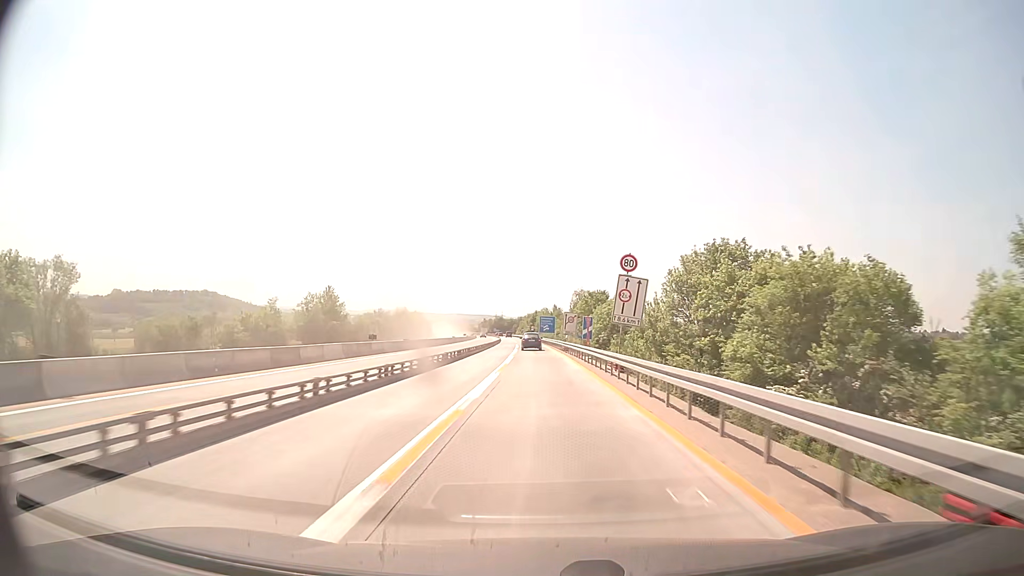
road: motorway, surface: concrete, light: Day
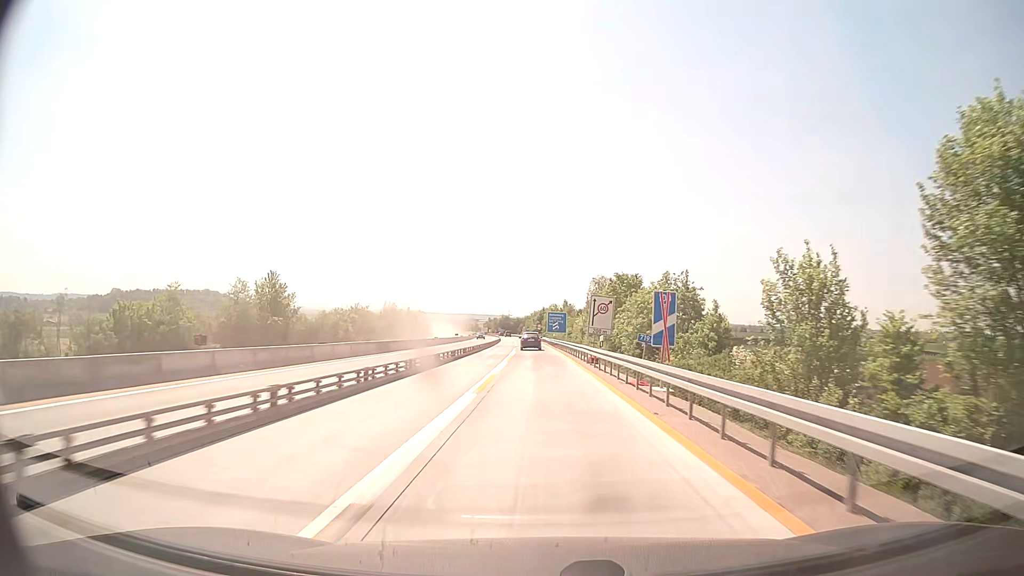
(-0.2, +26.2) m; -1°
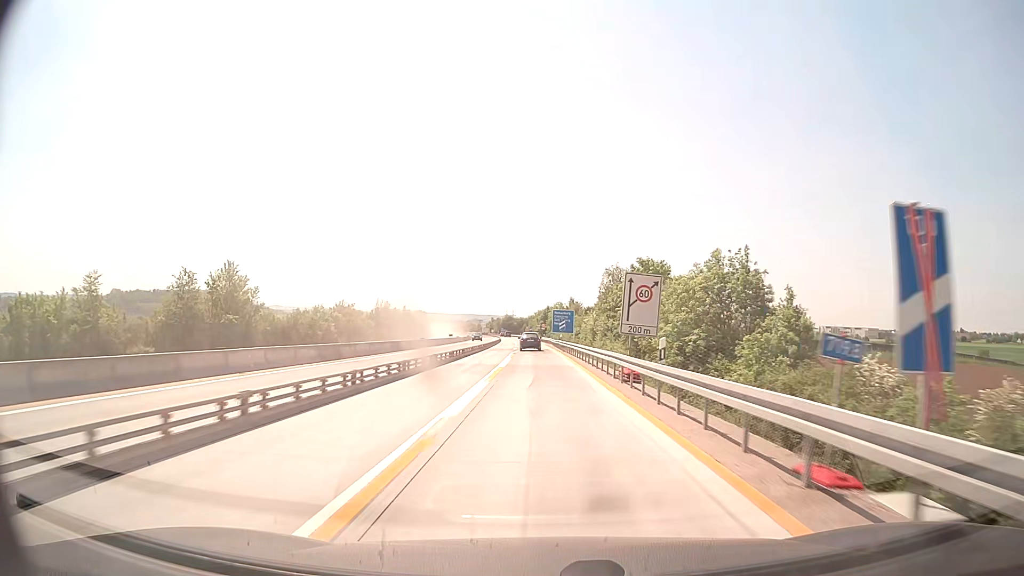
(0.0, +13.1) m; 0°
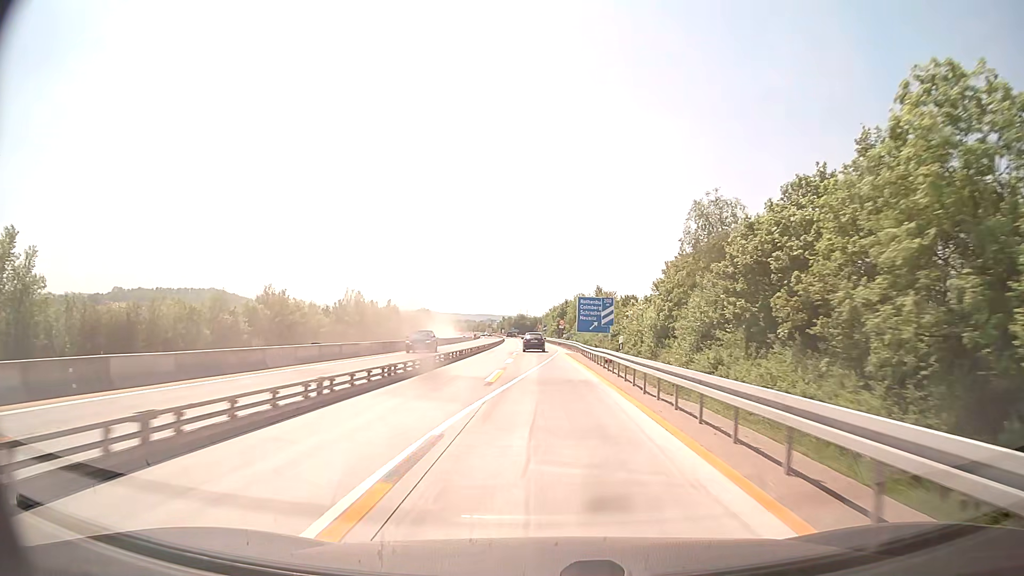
(-0.5, +39.2) m; -1°
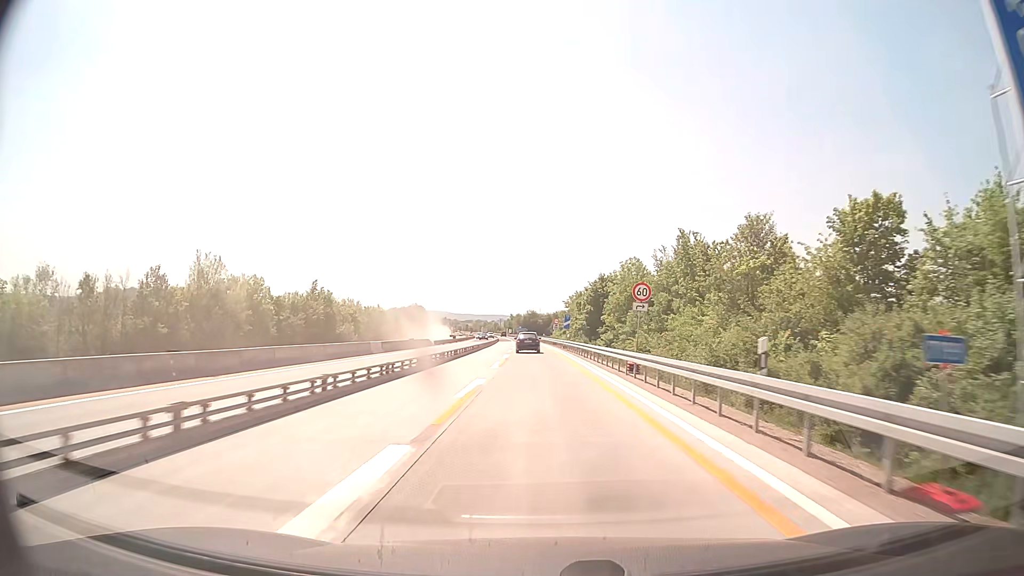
(-0.5, +65.1) m; -1°
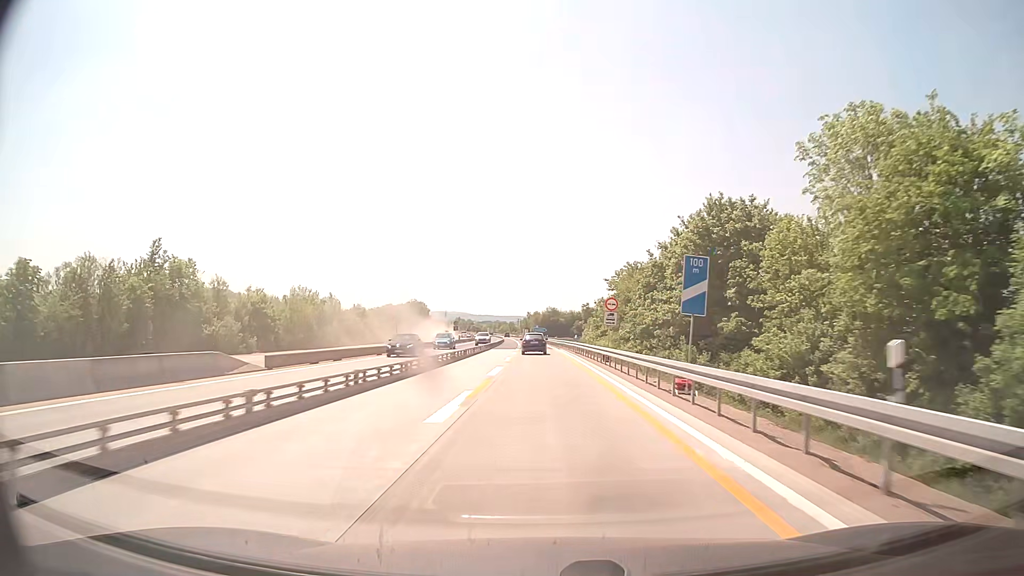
(-0.8, +51.9) m; -2°
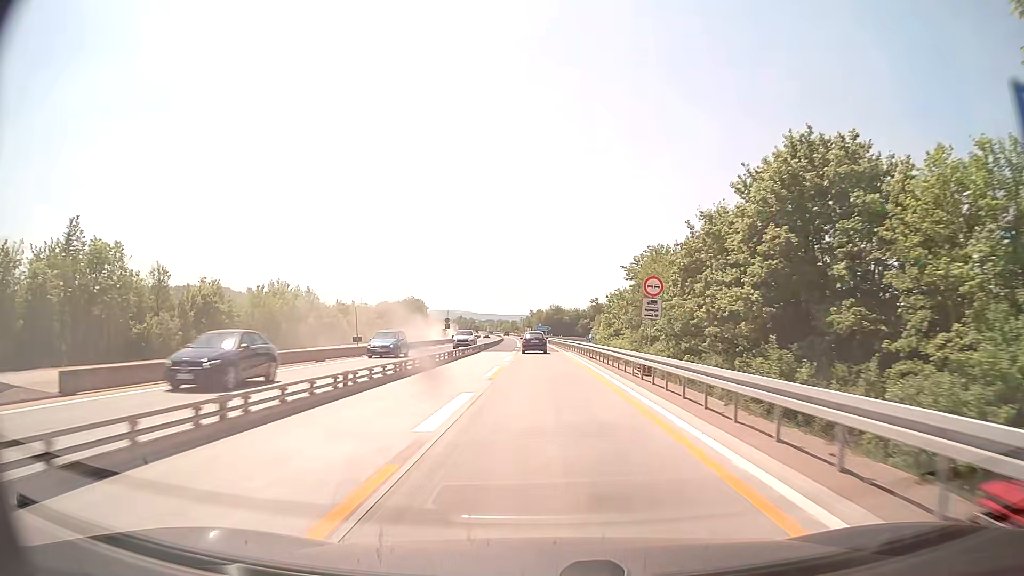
(0.0, +13.0) m; 0°
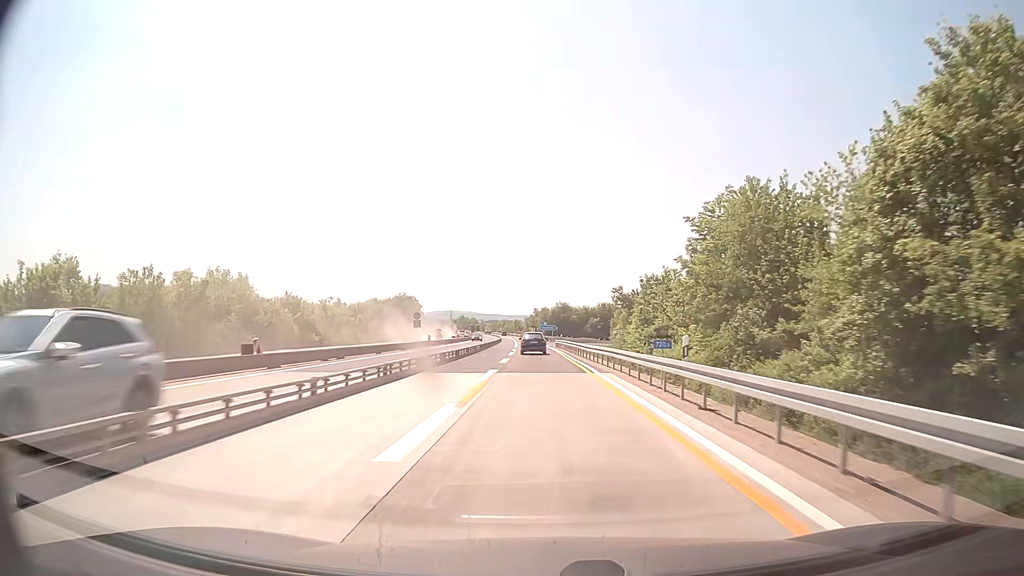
(-0.1, +26.1) m; 0°
(0, +10) (0, +20) (0, +30) (0, +40) (0, +50) (-1, +60) (-1, +70) (-1, +80) (-2, +90) (-2, +100) m
